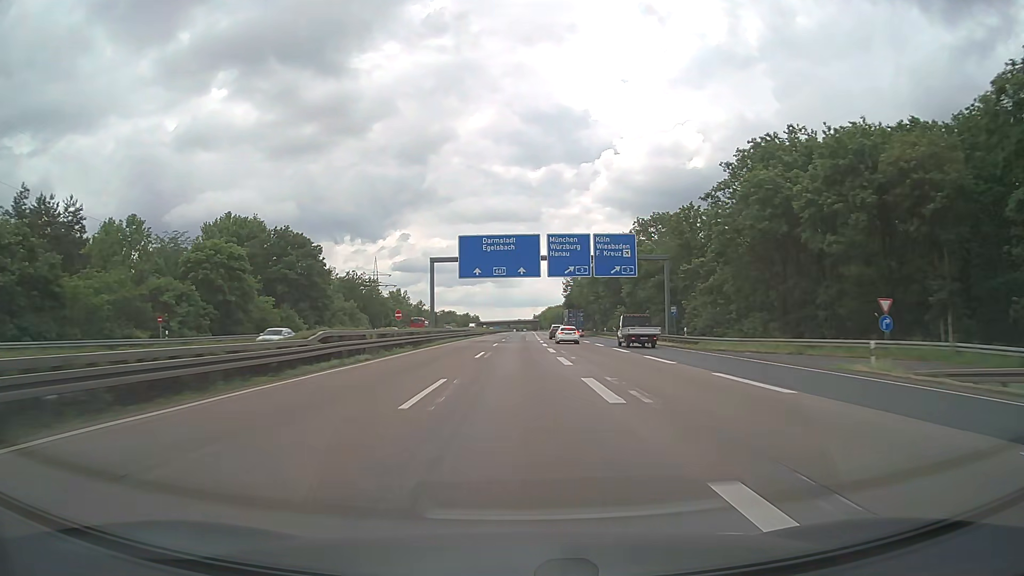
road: motorway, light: Day
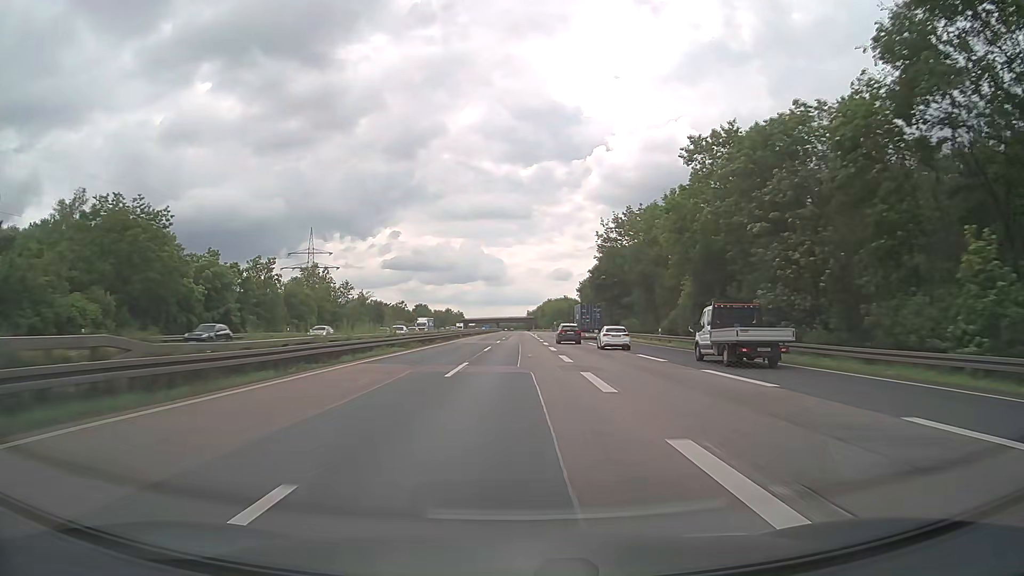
(+0.7, +82.7) m; +1°
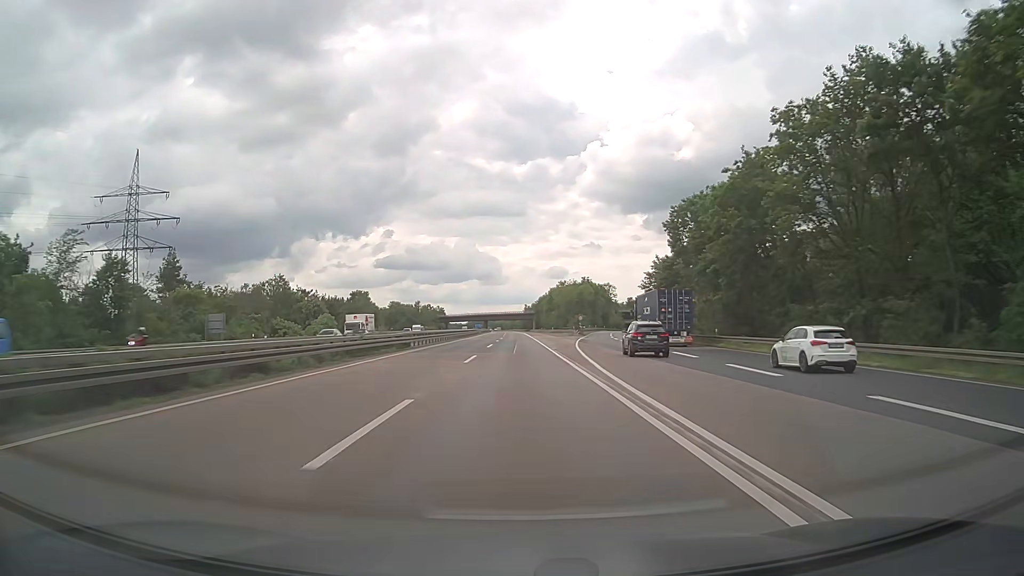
(+0.3, +103.3) m; 0°
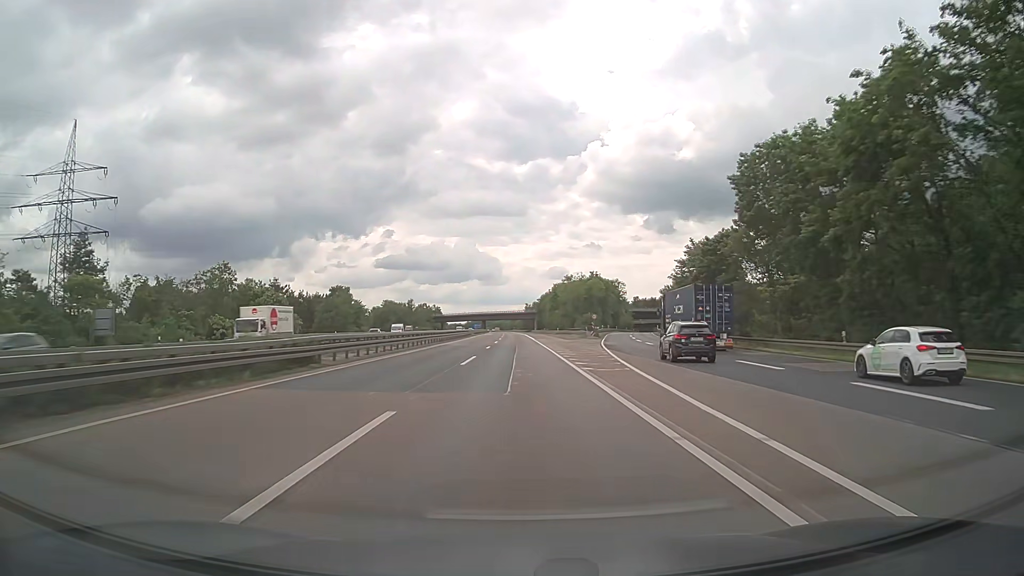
(0.0, +20.6) m; 0°
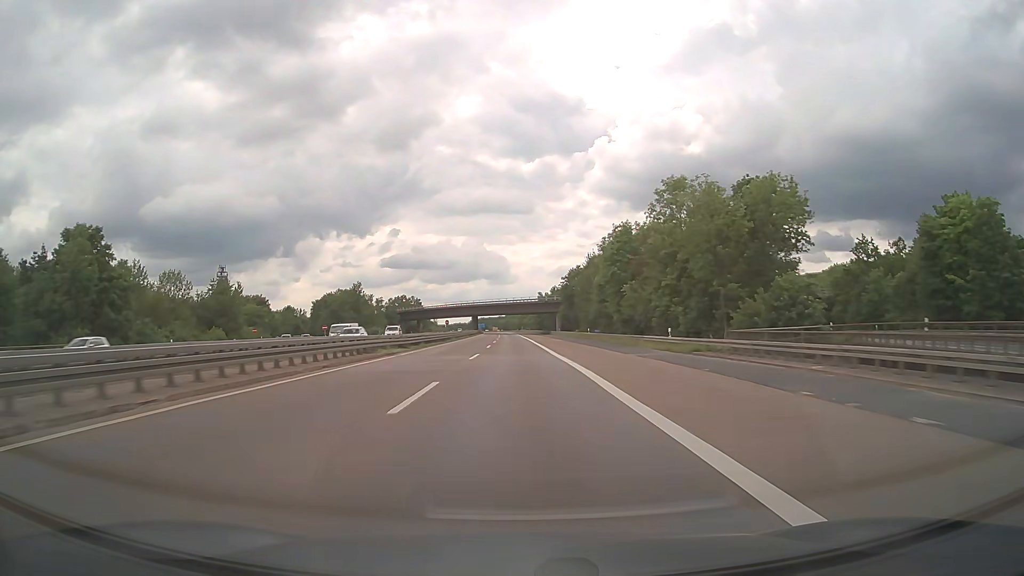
(-0.4, +103.2) m; -1°
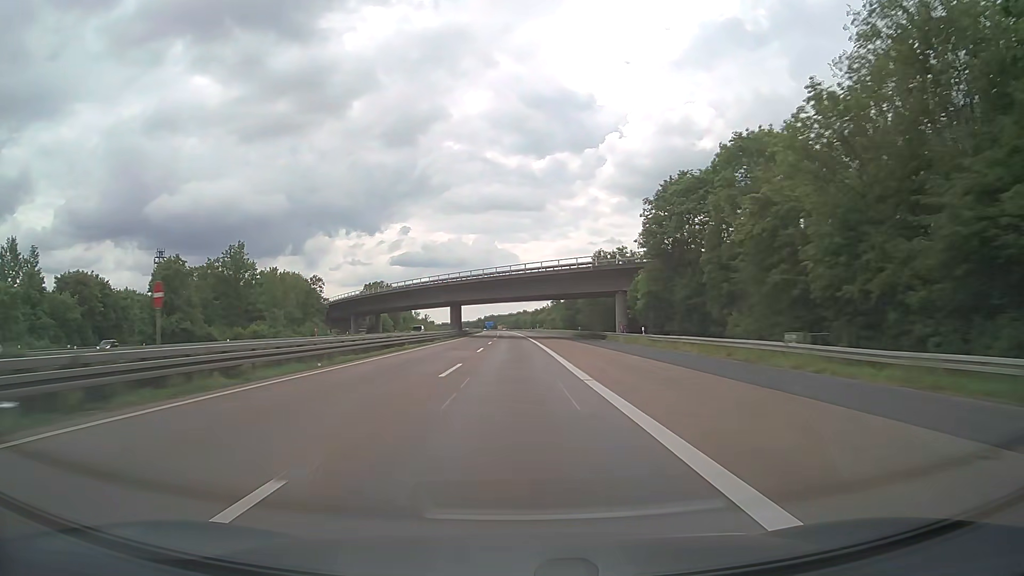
(-0.6, +82.6) m; -1°
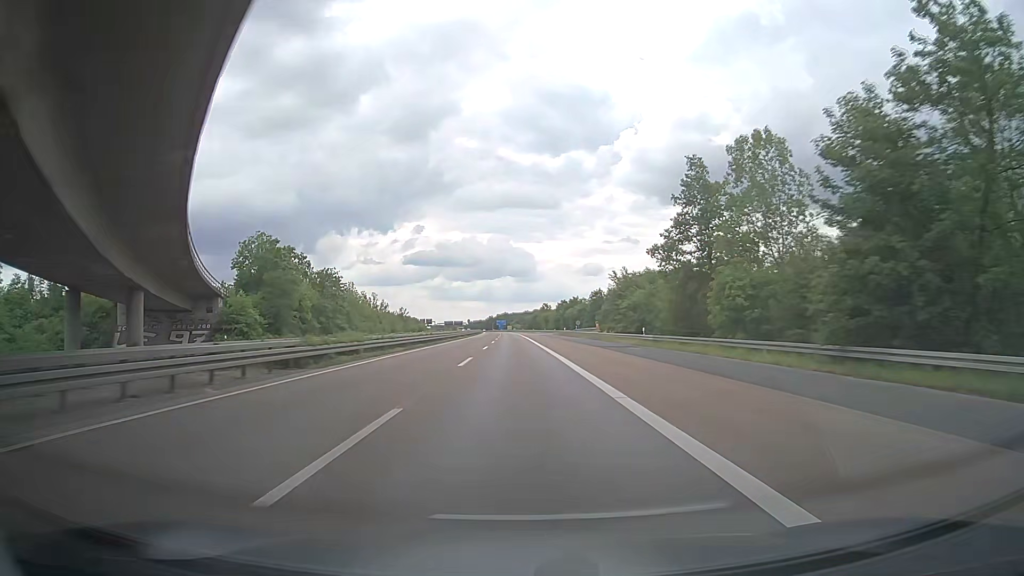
(-1.2, +103.3) m; -2°
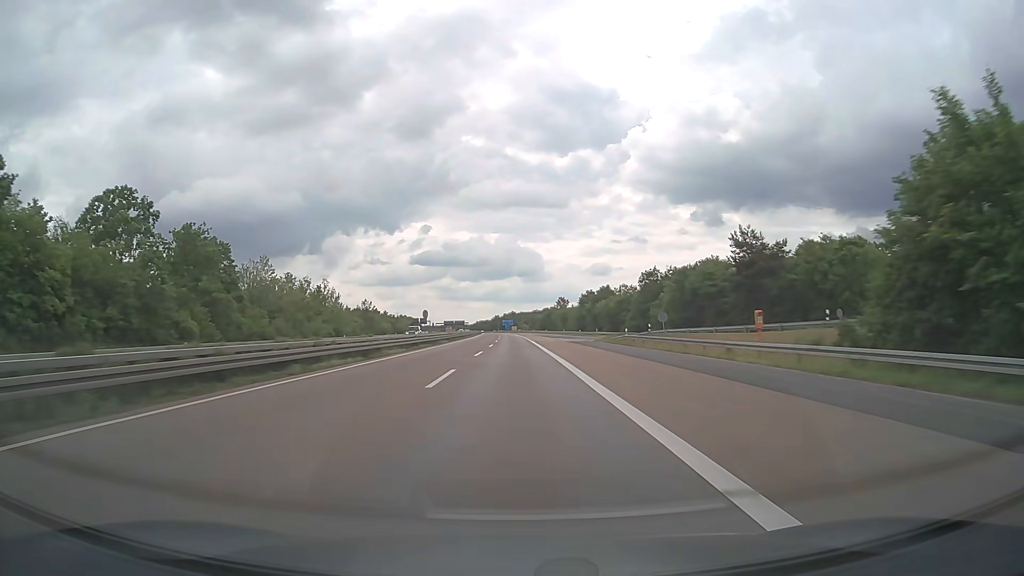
(0.0, +61.9) m; 0°
(0, +10) (0, +20) (0, +30) (0, +40) (0, +50) (0, +60) (-1, +70) (-1, +80) (-1, +90) (-1, +100) m
